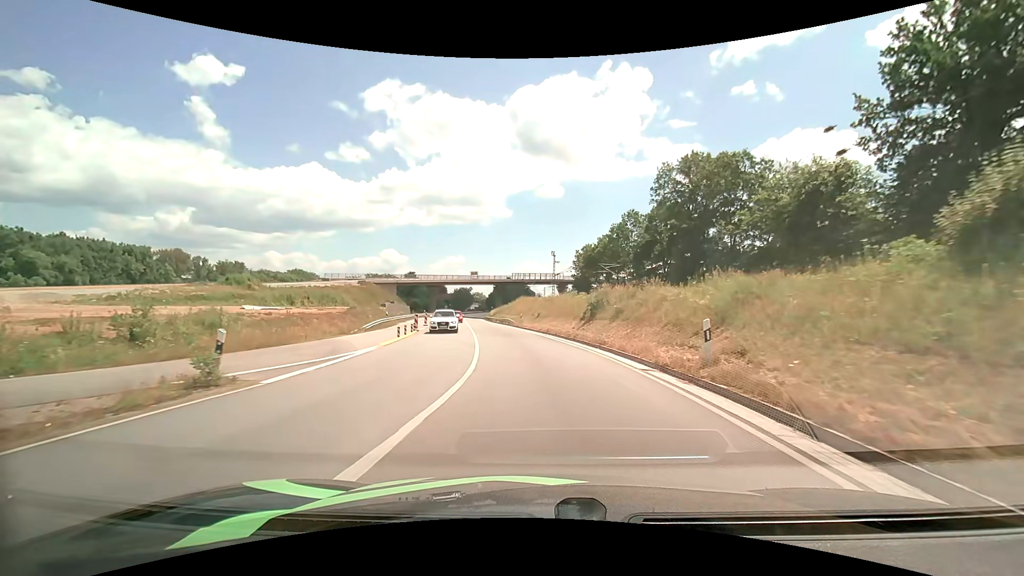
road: primary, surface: asphalt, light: Day
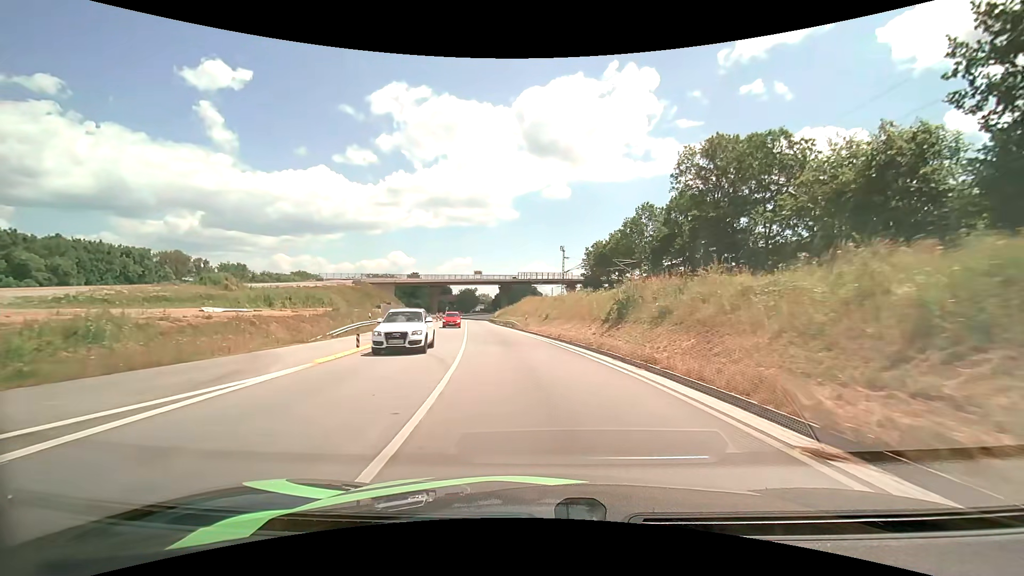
(-0.1, +7.3) m; -1°
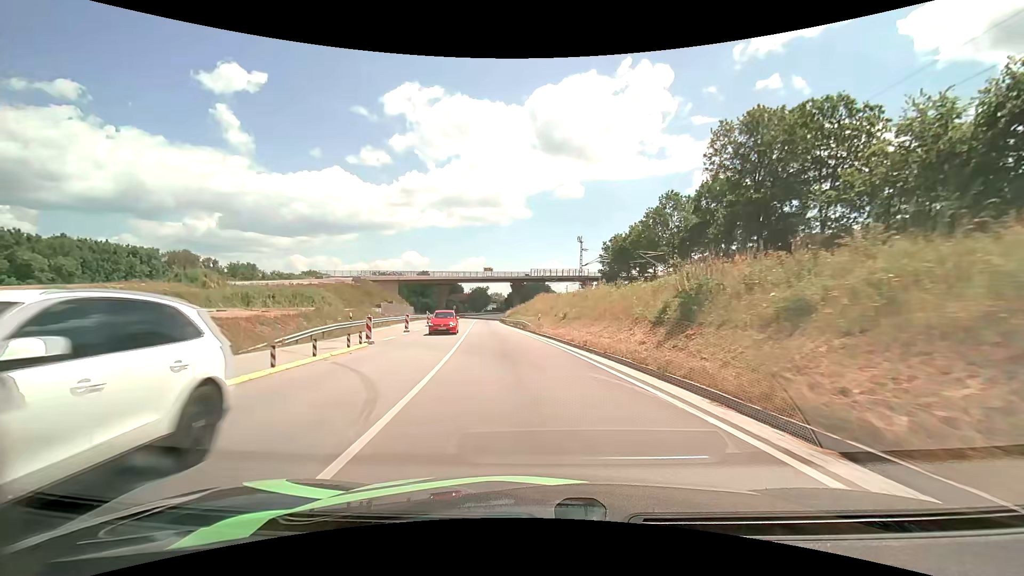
(-0.1, +7.5) m; -1°
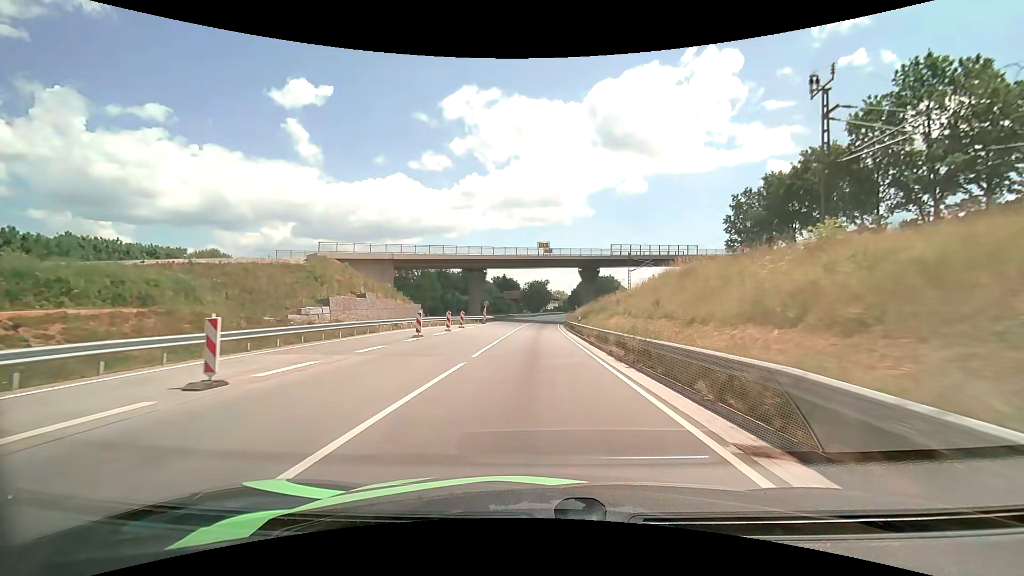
(-3.3, +40.9) m; -7°
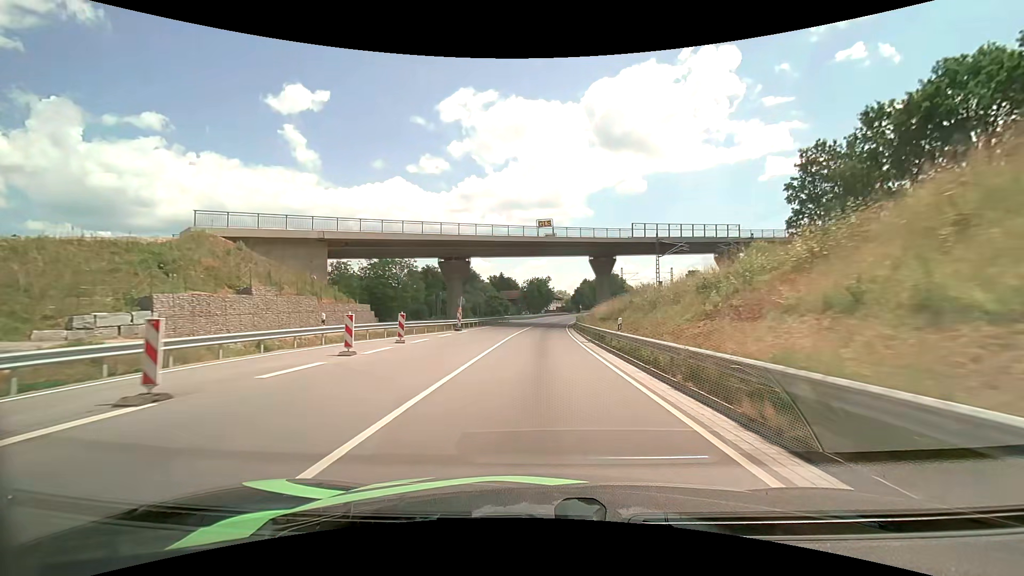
(-0.1, +18.4) m; 0°
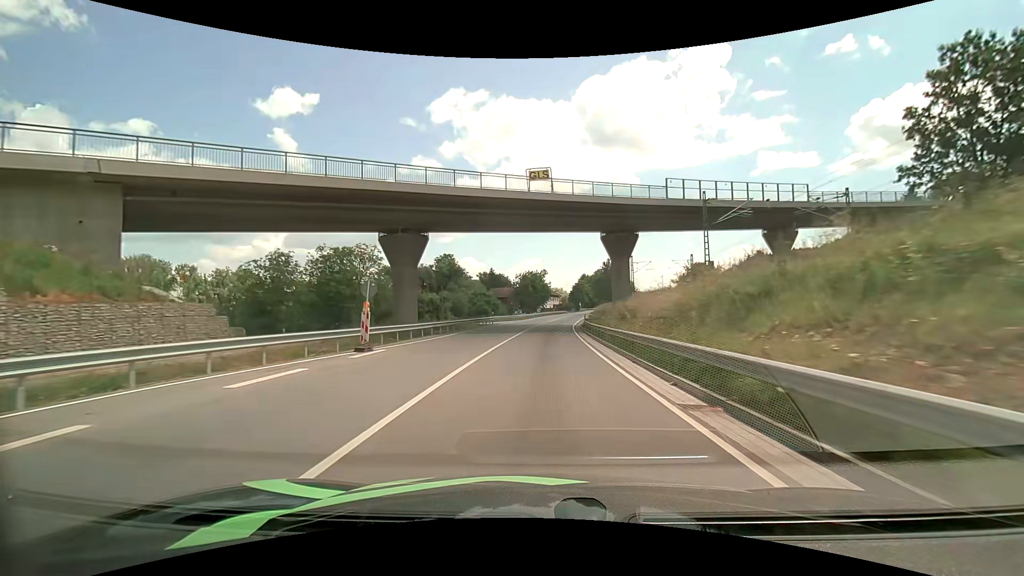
(0.0, +19.3) m; 0°
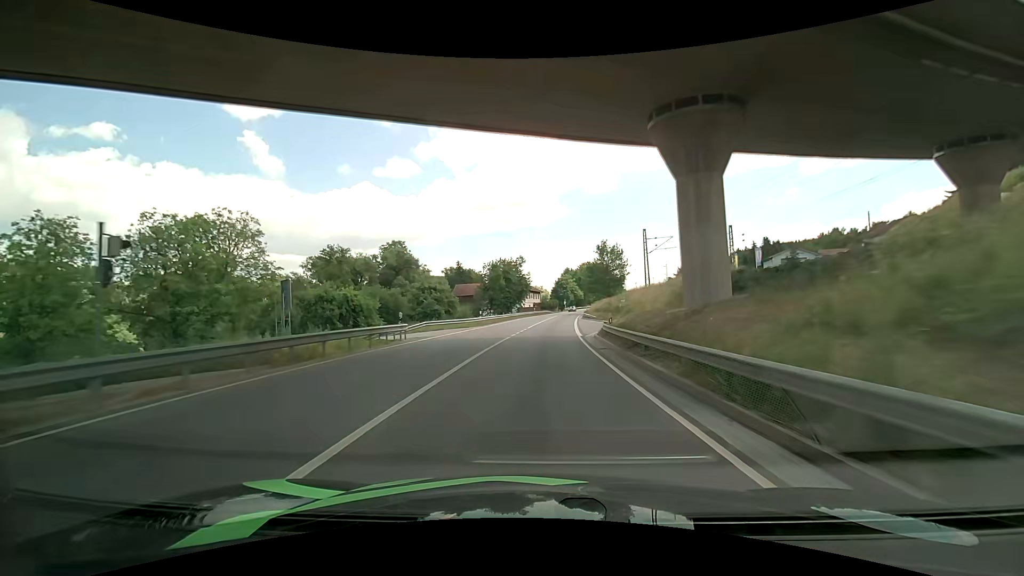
(+0.6, +30.1) m; +3°
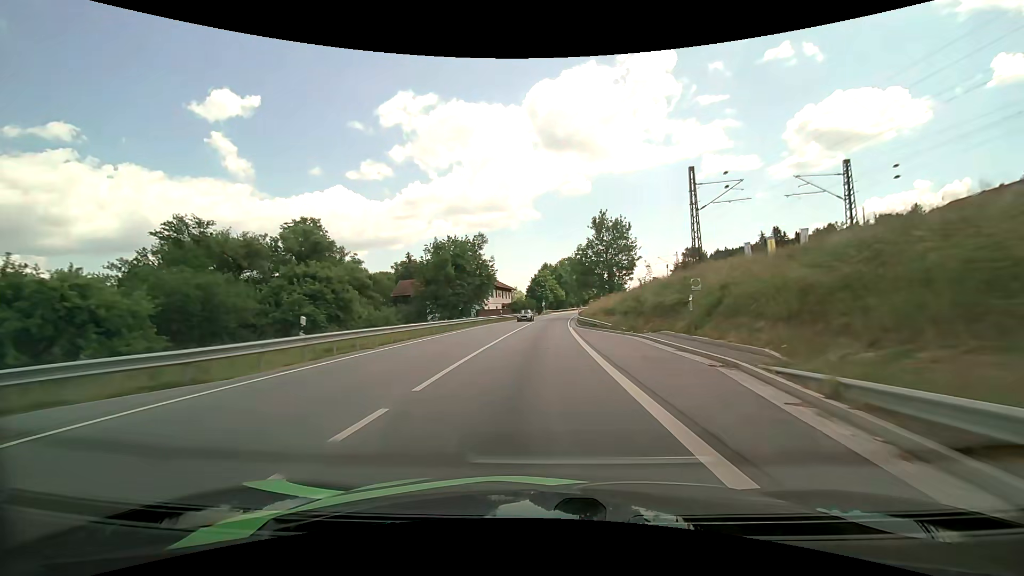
(+0.4, +30.9) m; +2°
(0, +10) (0, +20) (+1, +30) (+1, +40) (+2, +50) (+2, +60) (+3, +70) (+4, +80) (+5, +90) (+7, +100) m
